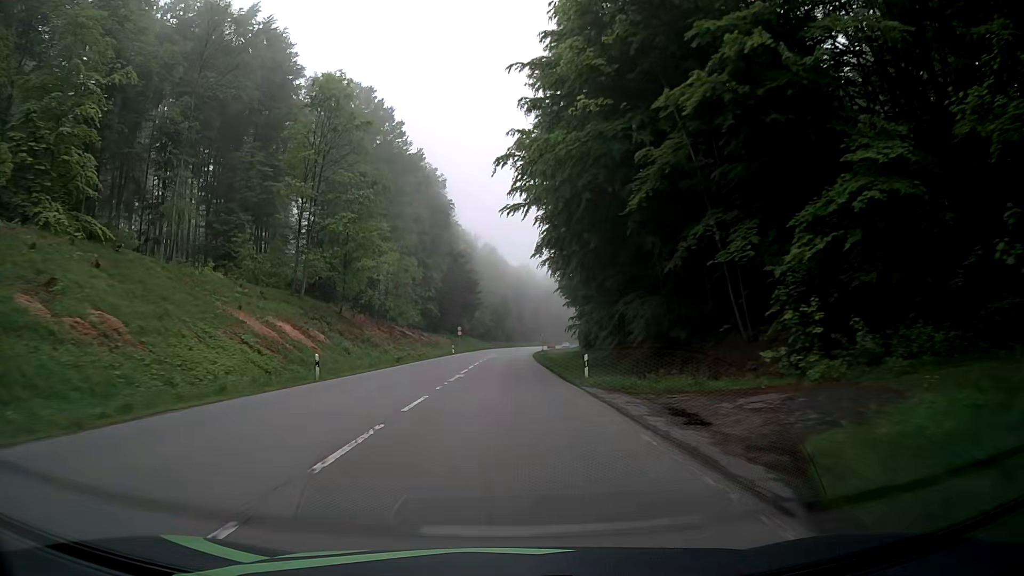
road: secondary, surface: asphalt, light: Day
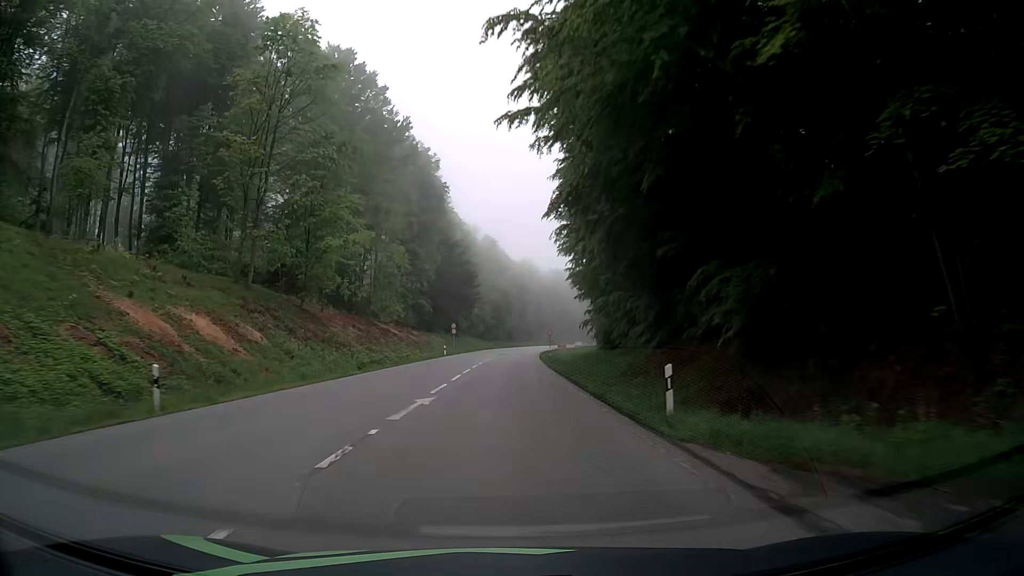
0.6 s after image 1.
(0.0, +12.6) m; 0°
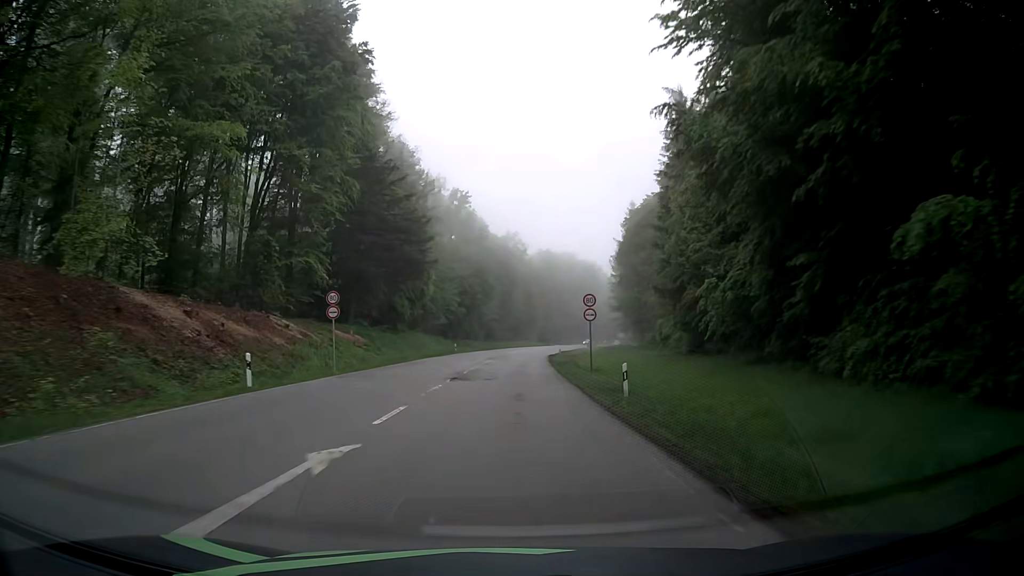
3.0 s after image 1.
(+0.3, +50.1) m; +2°
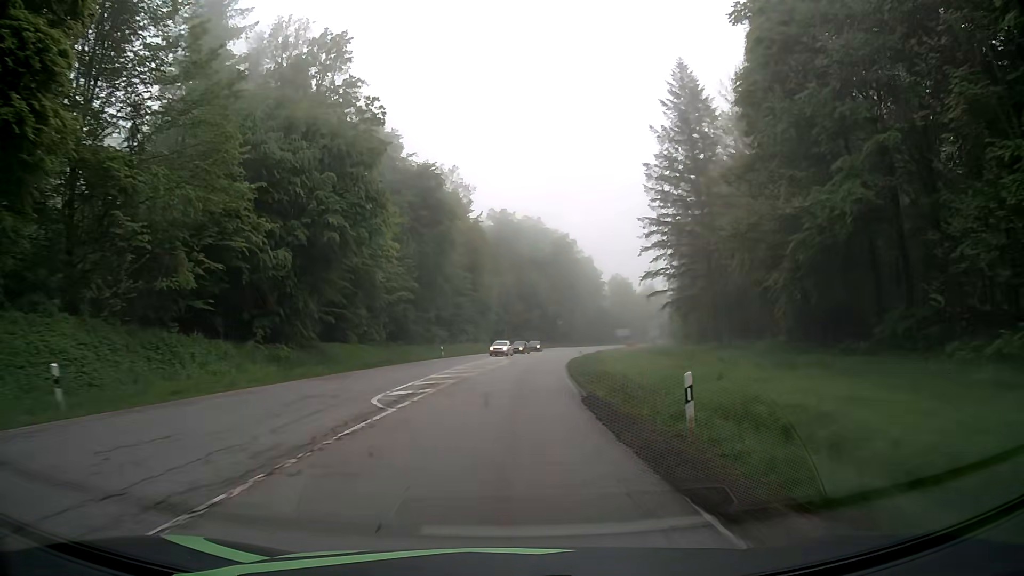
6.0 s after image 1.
(+1.6, +62.6) m; +4°
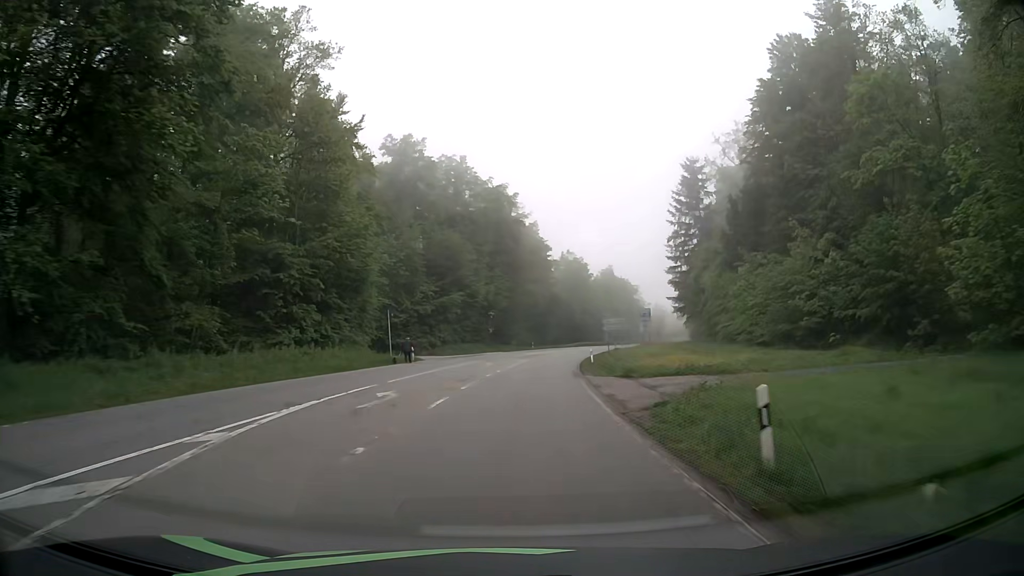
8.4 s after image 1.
(+2.7, +50.0) m; +6°
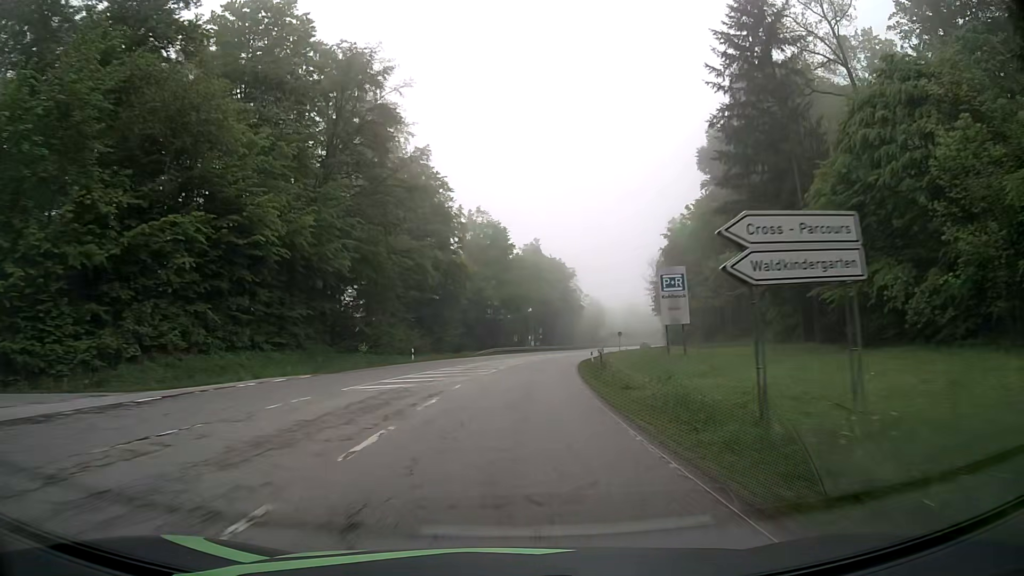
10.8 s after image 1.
(+3.9, +50.0) m; +8°
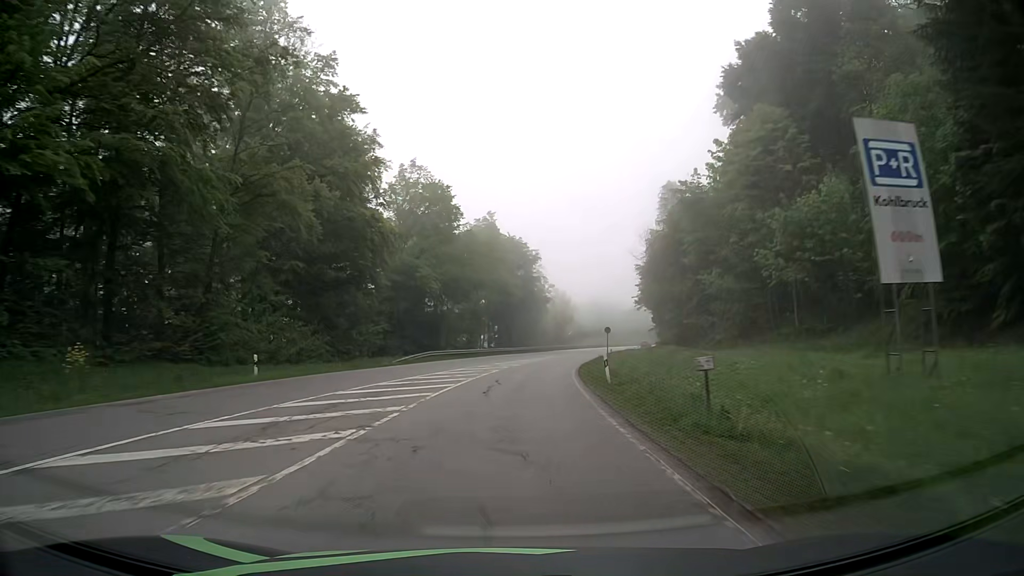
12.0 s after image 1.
(+1.1, +25.1) m; +4°
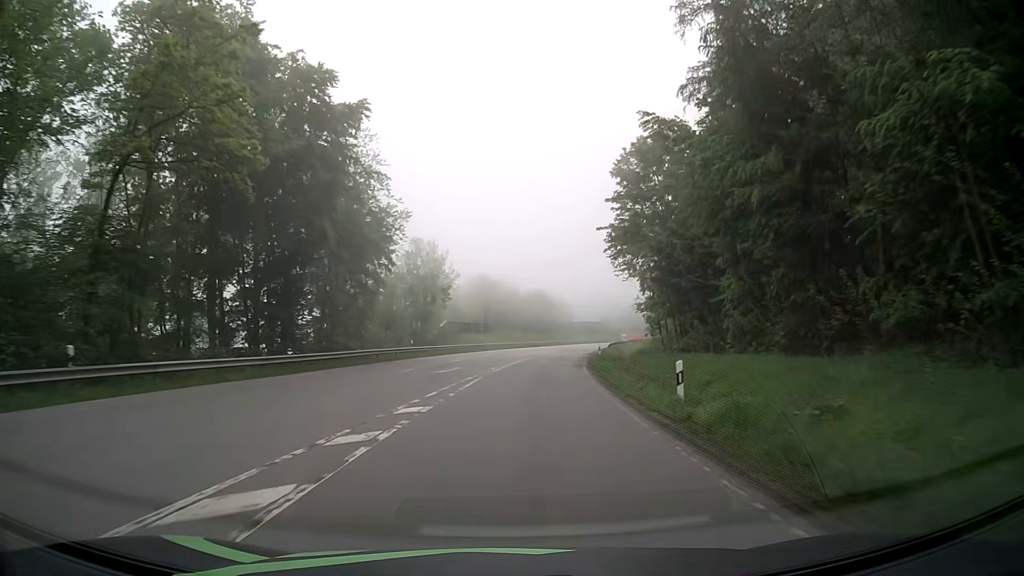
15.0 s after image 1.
(+5.4, +62.3) m; +10°
(0, +10) (+1, +20) (+1, +30) (+3, +40) (+4, +50) (+6, +60) (+8, +69) (+10, +79) (+12, +89) (+15, +99) m
